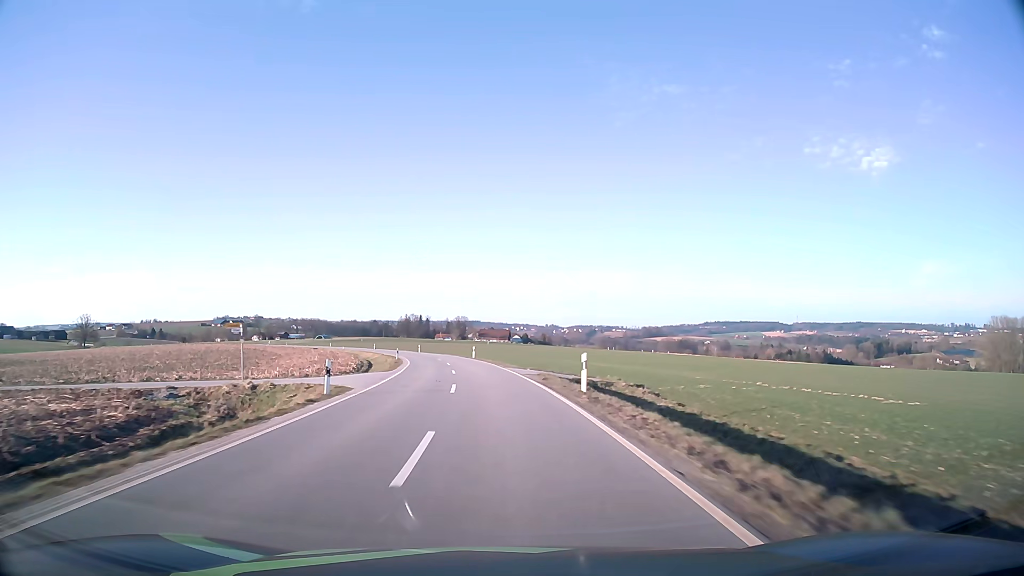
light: Day
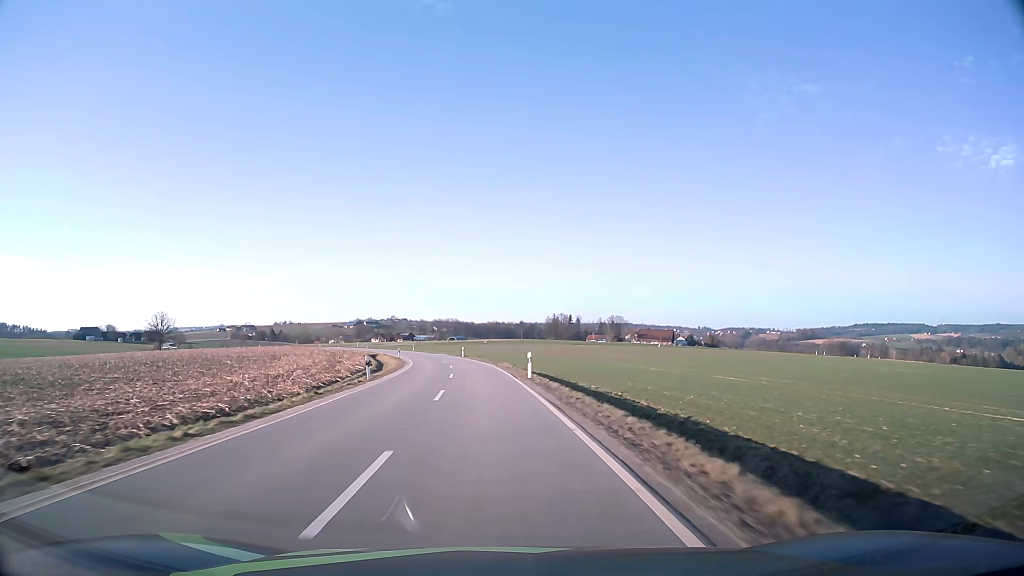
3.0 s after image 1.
(-7.8, +74.5) m; -13°
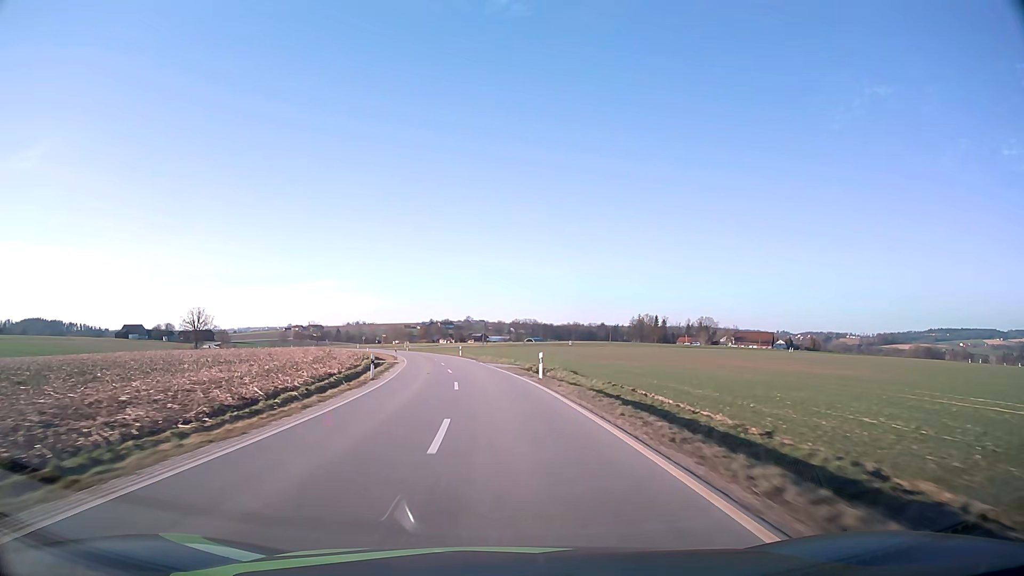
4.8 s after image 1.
(-3.0, +45.1) m; -7°
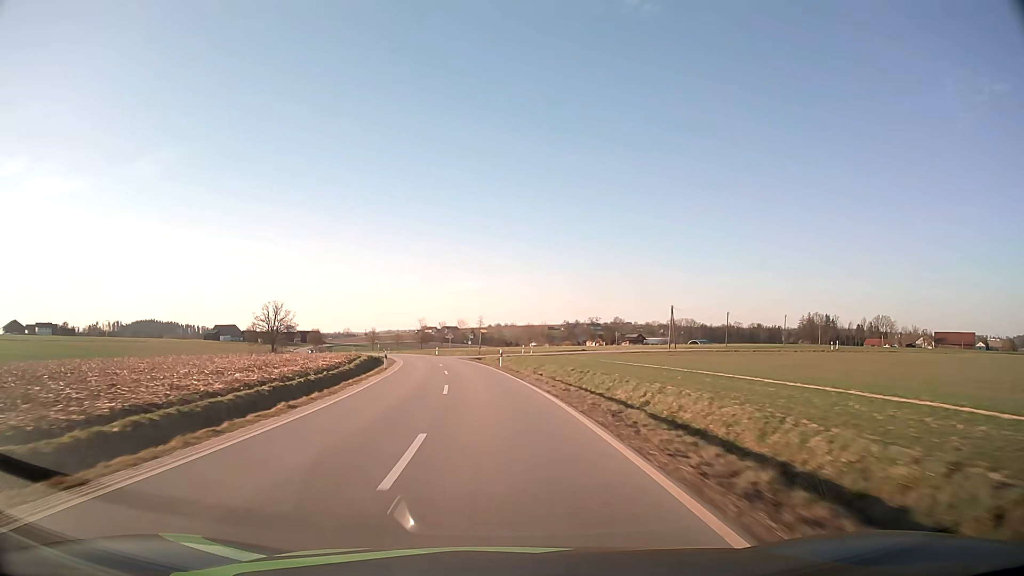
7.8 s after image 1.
(-7.7, +74.9) m; -12°
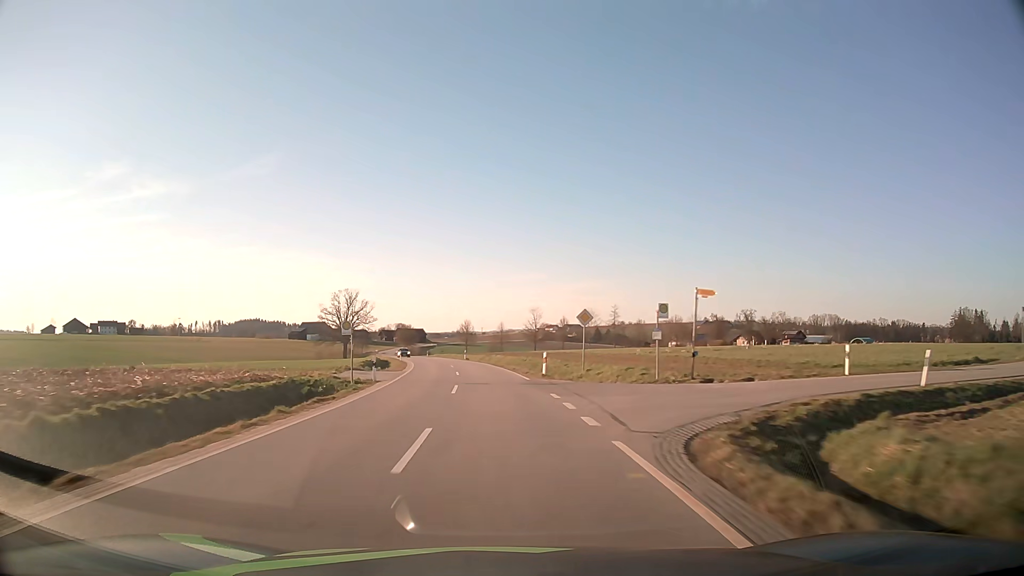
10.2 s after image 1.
(-5.7, +59.9) m; -10°
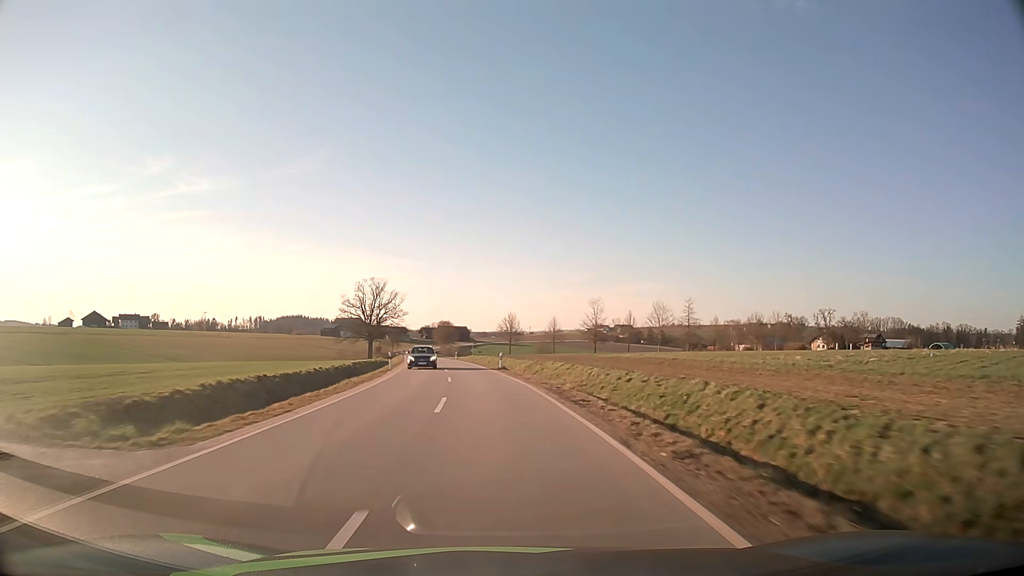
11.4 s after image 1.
(-1.1, +30.1) m; -4°
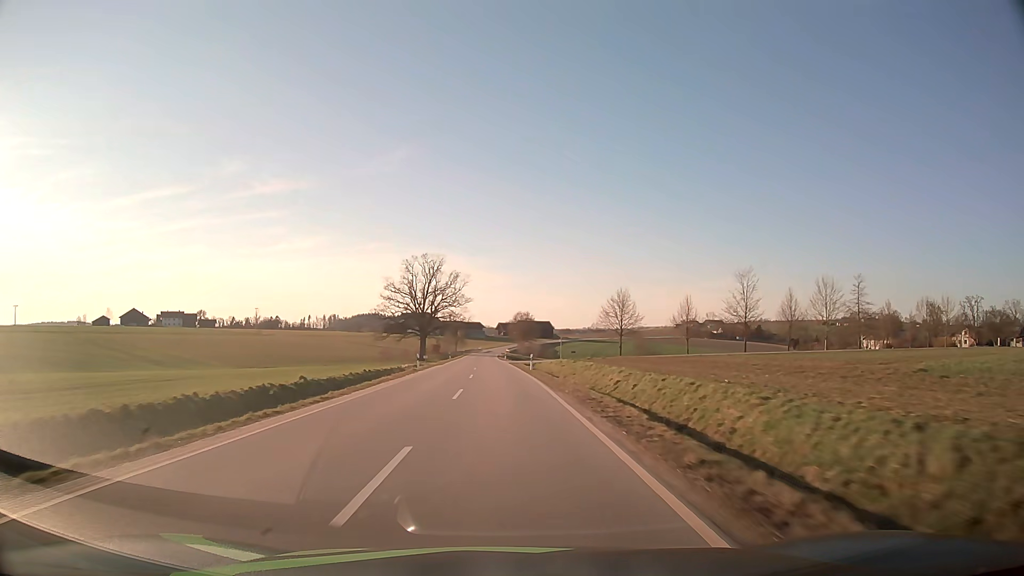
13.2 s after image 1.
(-2.9, +45.2) m; -7°
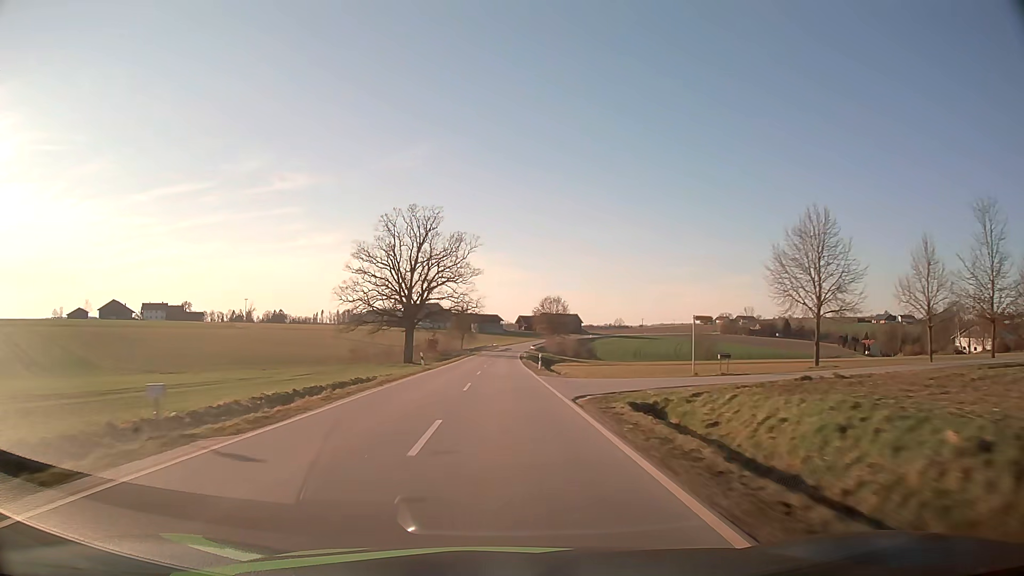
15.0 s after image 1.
(-1.0, +45.7) m; -2°
(0, +10) (0, +20) (0, +30) (0, +40) (0, +50) (0, +60) (0, +70) (0, +80) (0, +90) (+1, +100) m
